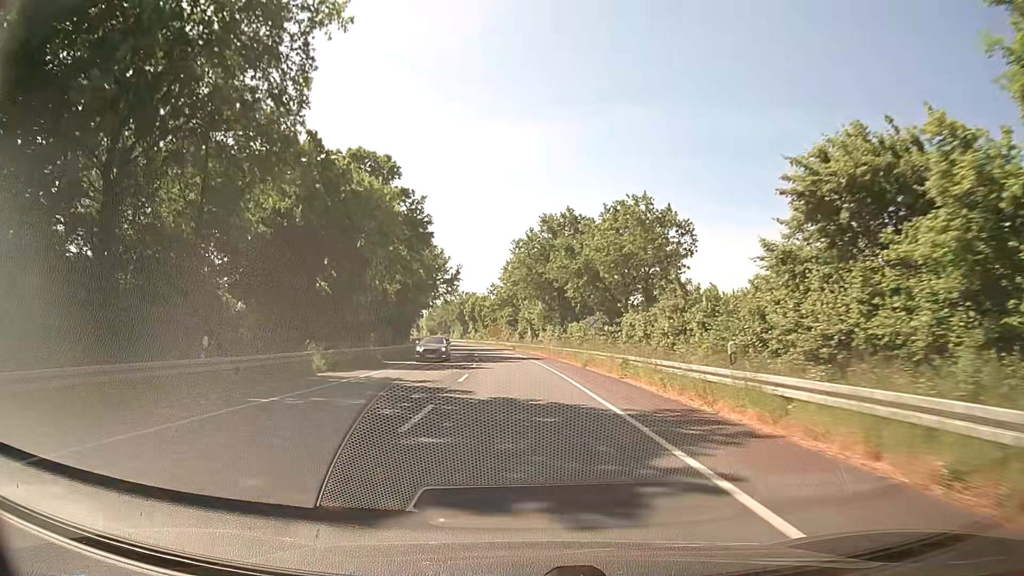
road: secondary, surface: asphalt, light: Day
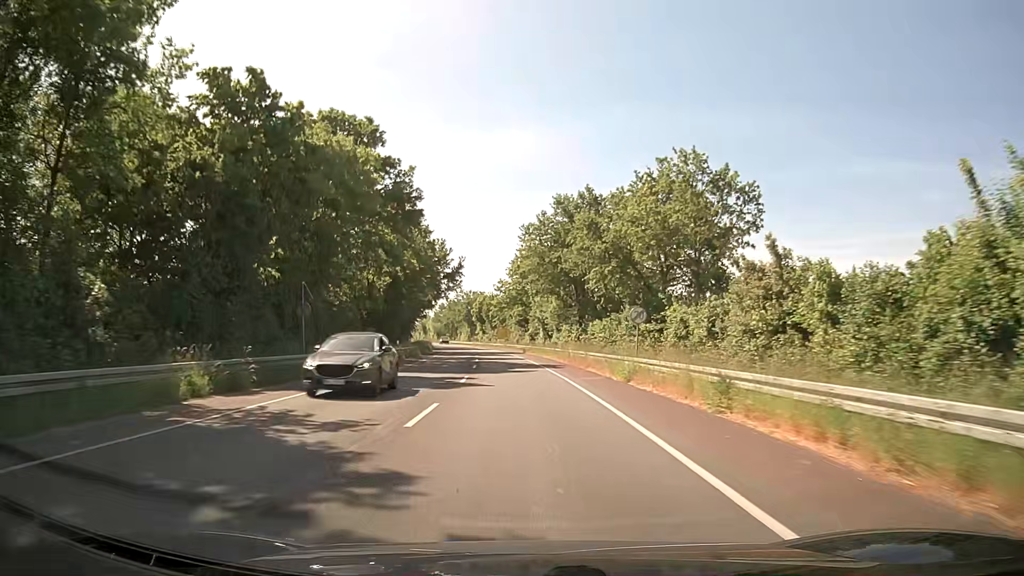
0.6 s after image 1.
(-0.1, +11.0) m; -1°
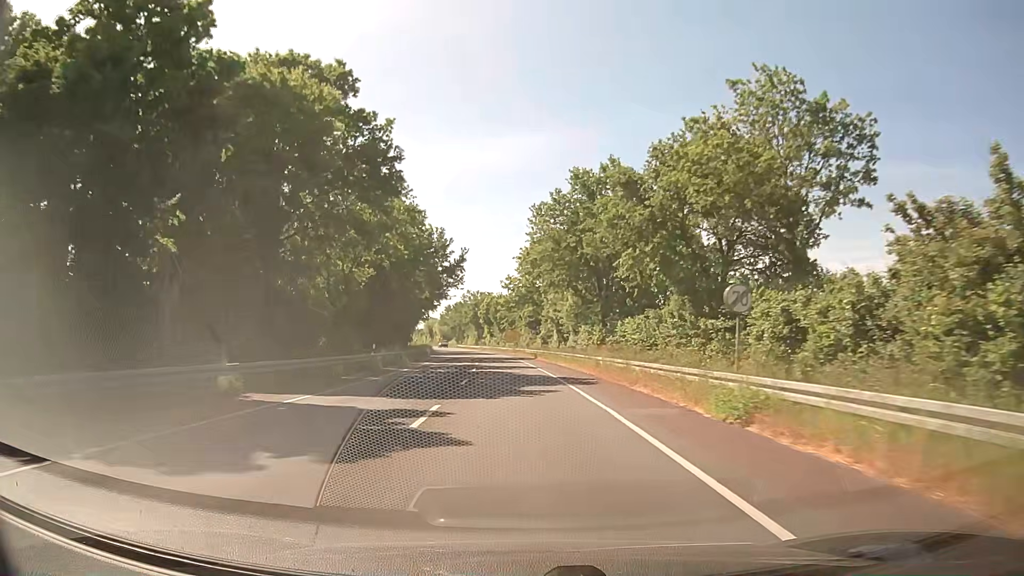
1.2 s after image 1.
(-0.1, +11.2) m; -1°
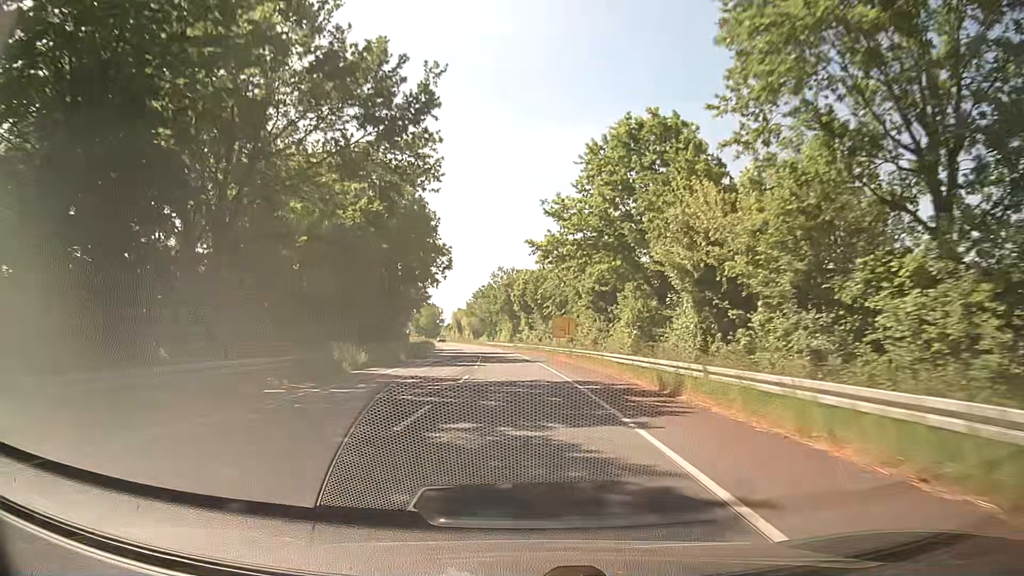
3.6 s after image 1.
(-1.5, +47.9) m; -3°
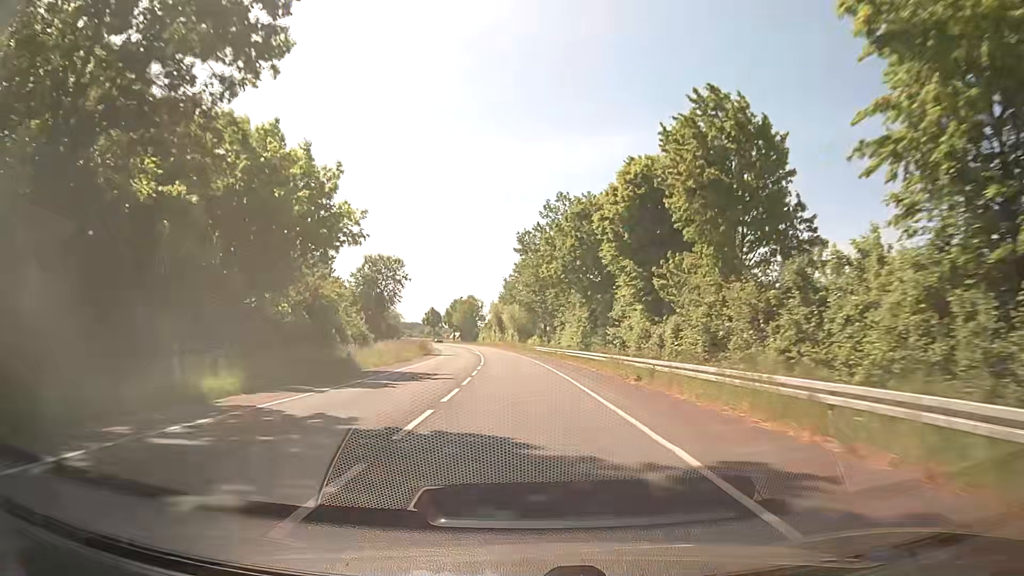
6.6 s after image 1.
(-3.1, +66.1) m; -5°
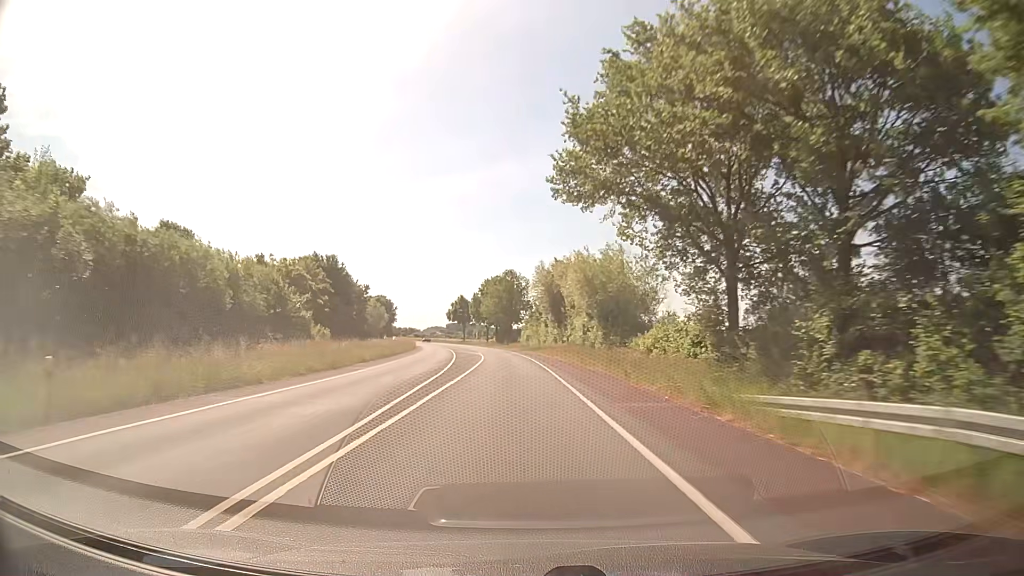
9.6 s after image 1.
(-2.9, +72.5) m; -5°
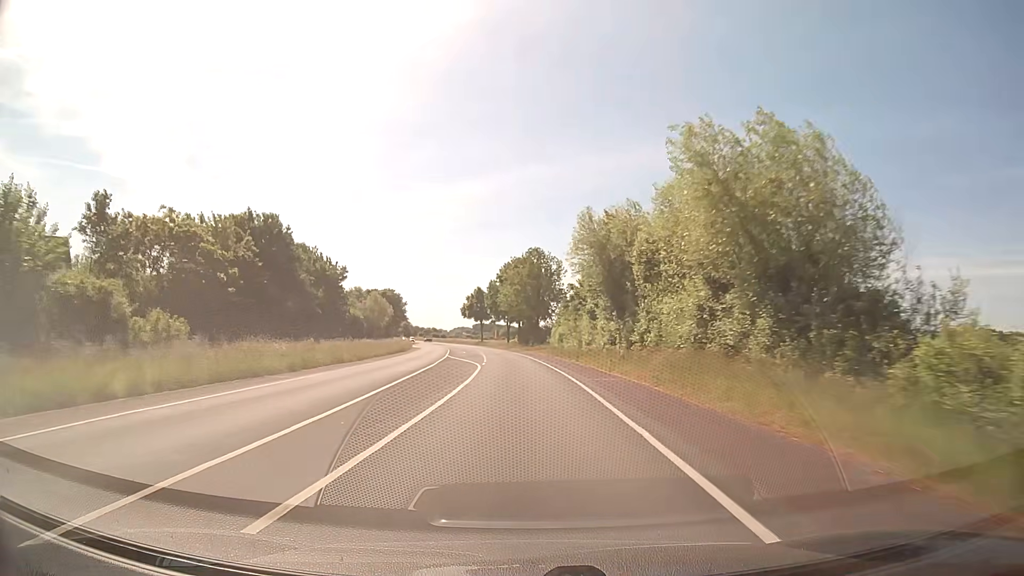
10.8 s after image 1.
(-0.5, +30.3) m; -2°
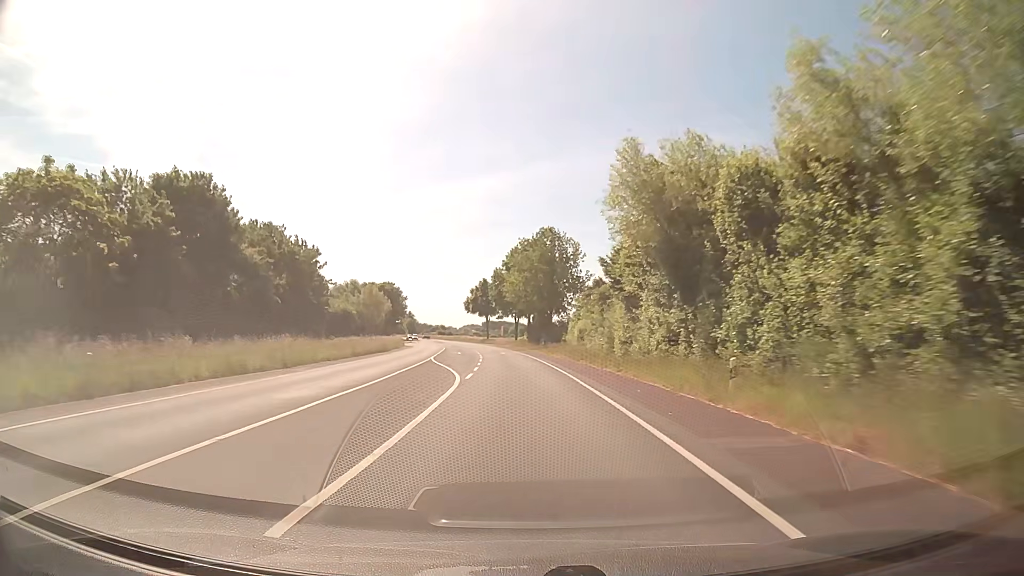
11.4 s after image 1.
(-0.1, +15.3) m; -1°
(0, +10) (0, +20) (0, +30) (-1, +40) (-1, +50) (-2, +60) (-3, +70) (-4, +80) (-5, +90) (-7, +100) m
